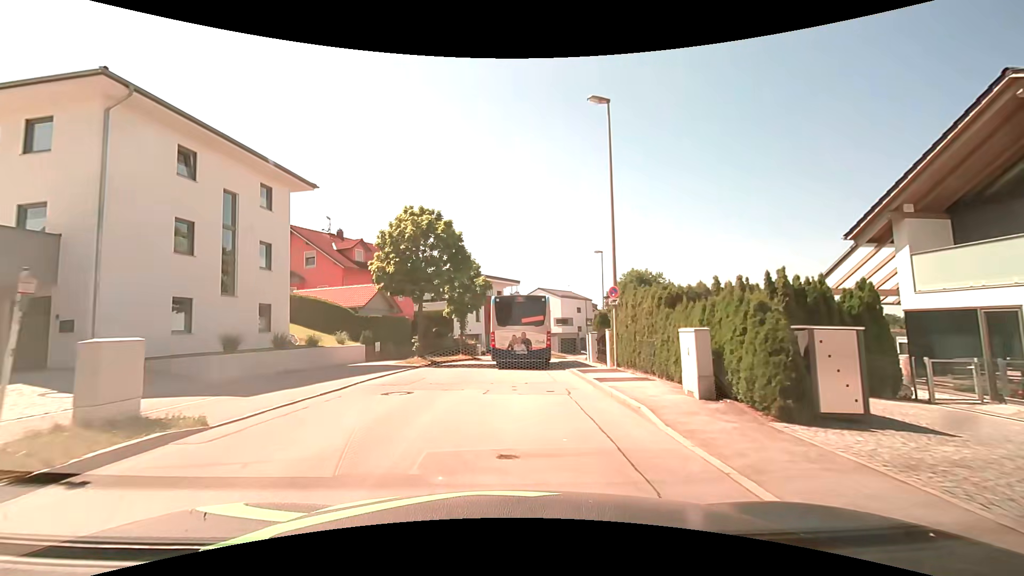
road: residential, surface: asphalt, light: Day
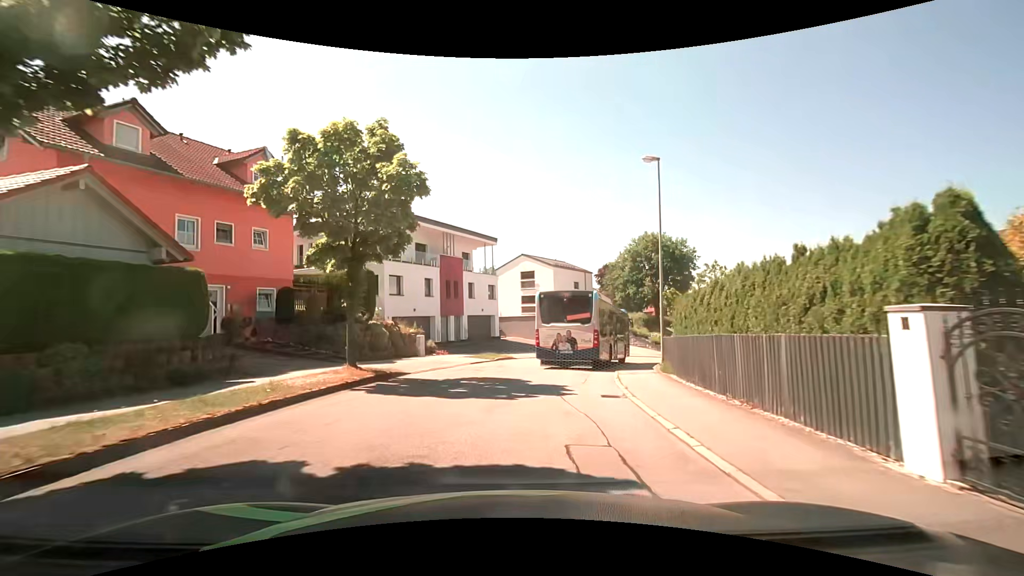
(+0.3, +22.7) m; +3°
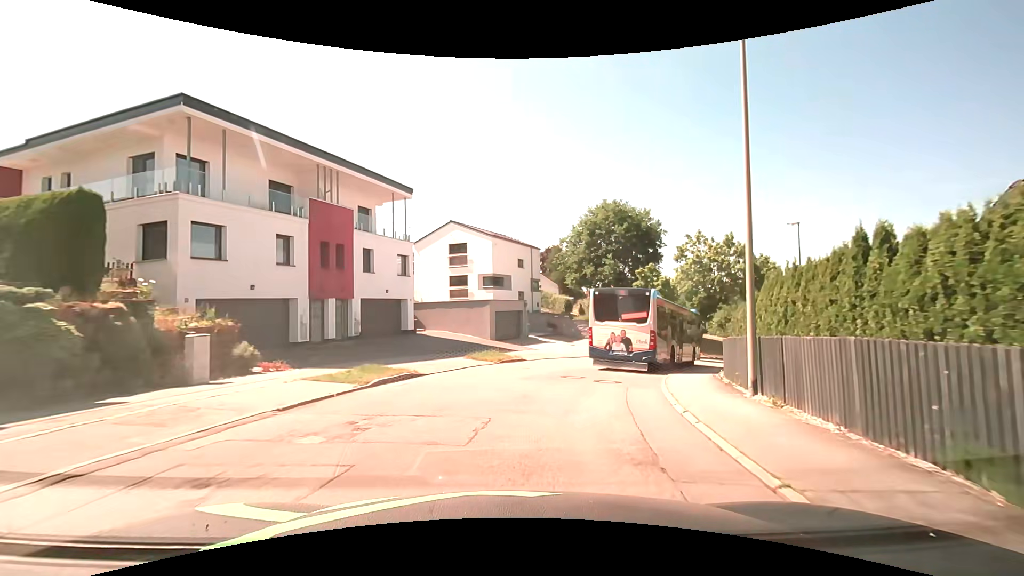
(+0.6, +13.9) m; +7°
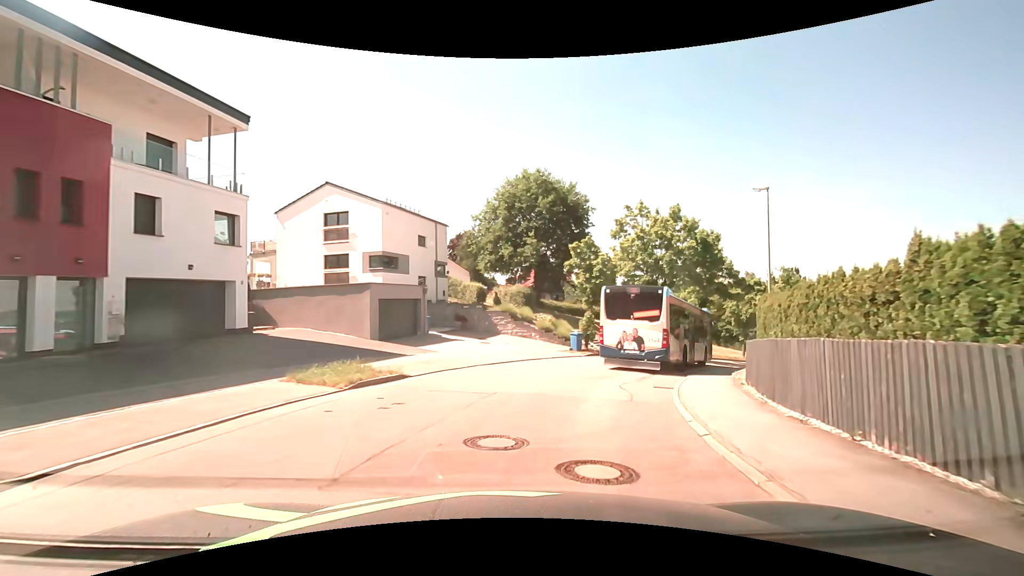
(+0.8, +9.4) m; +10°
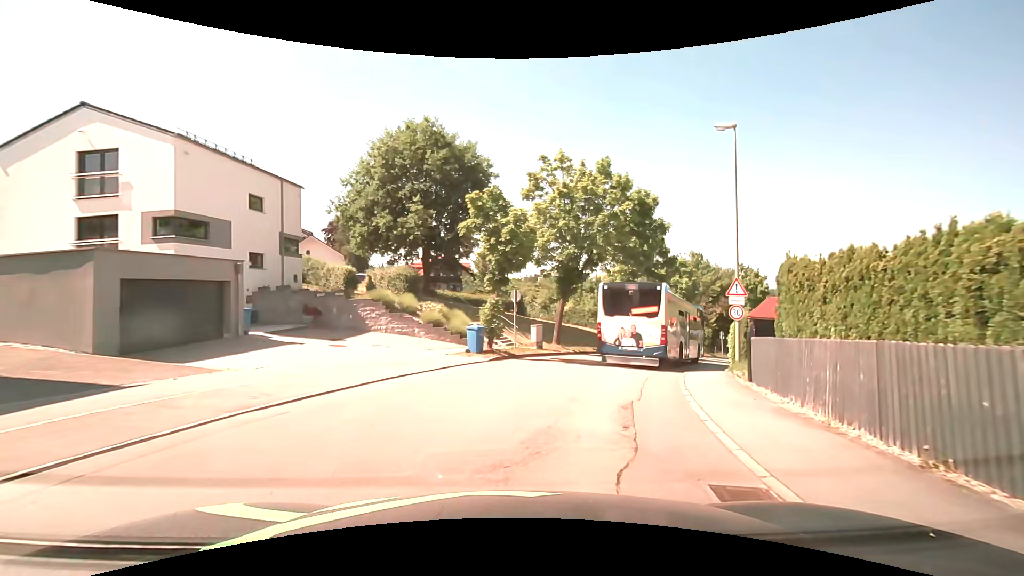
(+1.0, +9.3) m; +12°
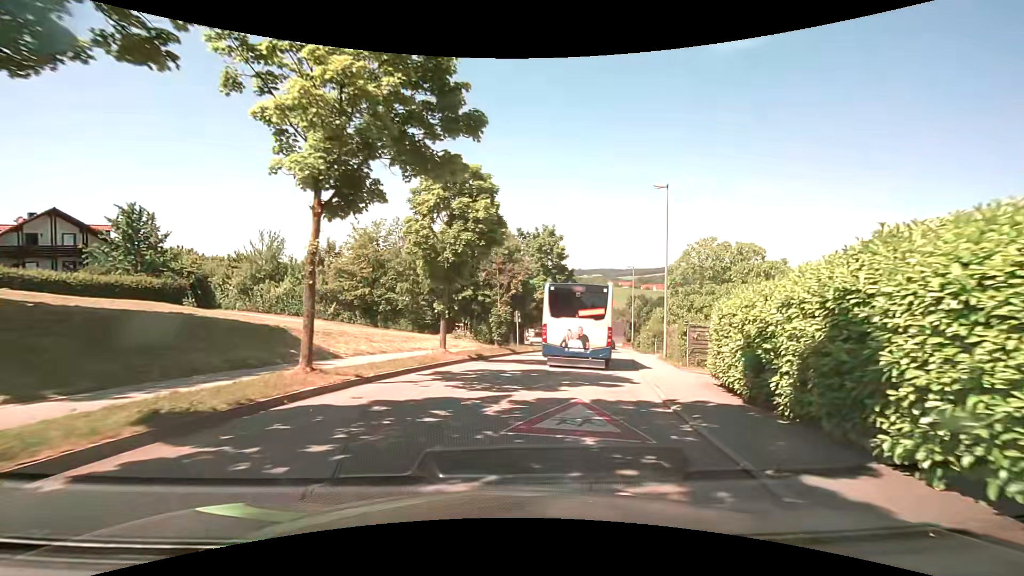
(+5.3, +22.0) m; +27°
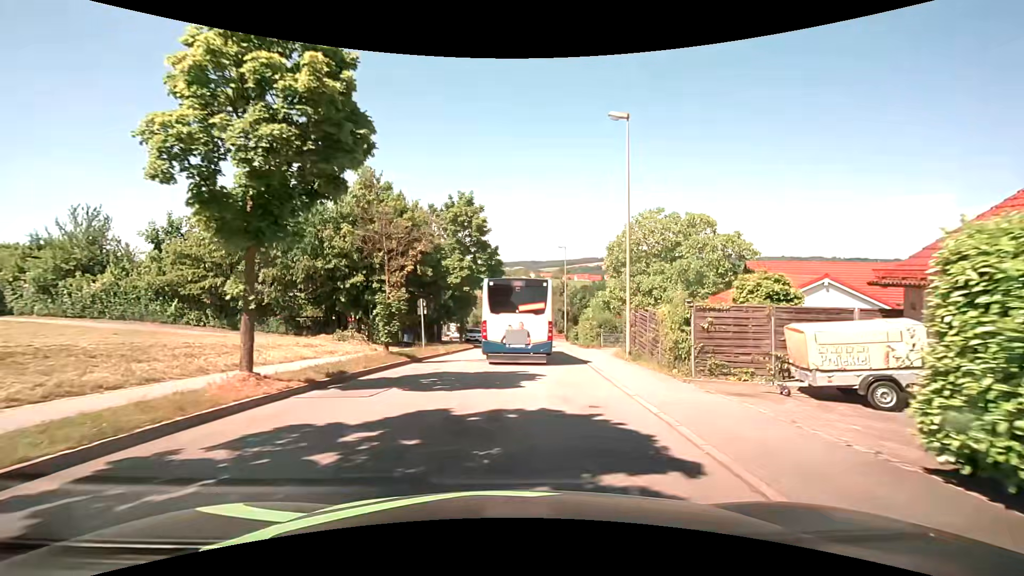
(+0.8, +9.0) m; +9°
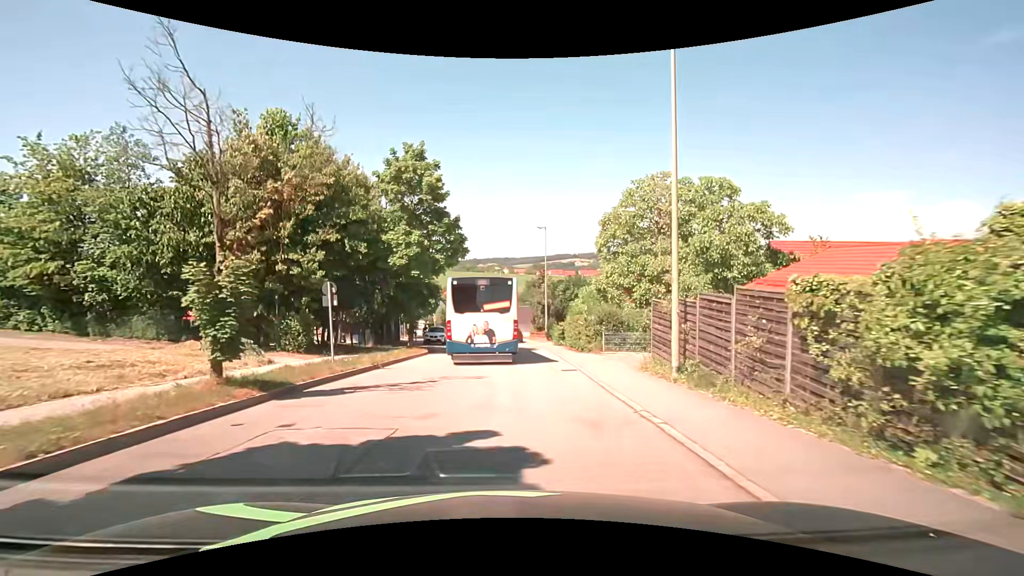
(+0.2, +8.9) m; +2°
(0, +10) (0, +20) (0, +30) (0, +40) (-3, +50) (-4, +59) (-5, +69) (-7, +79) (-9, +89) (-12, +99) m
